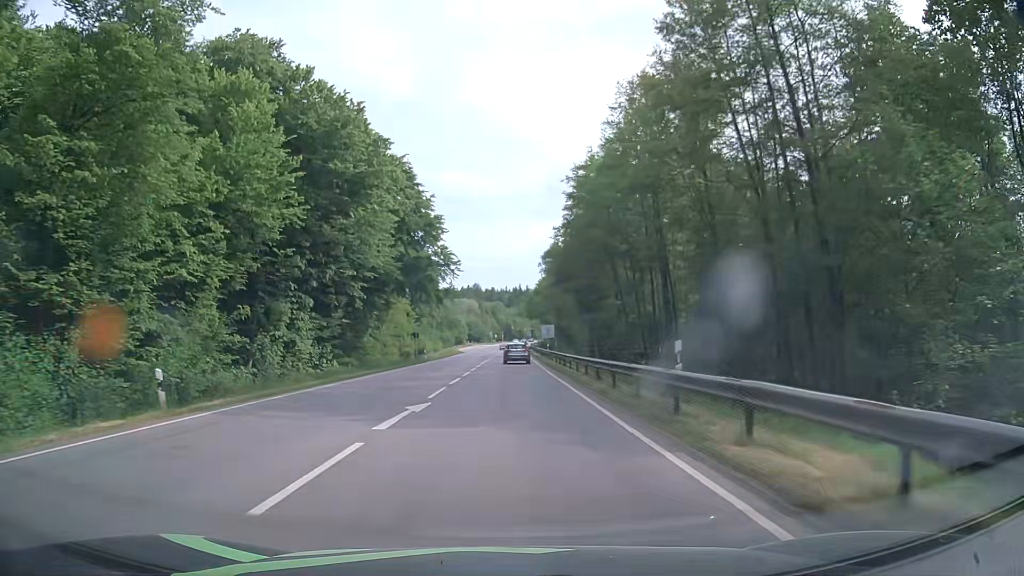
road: secondary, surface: asphalt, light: Day
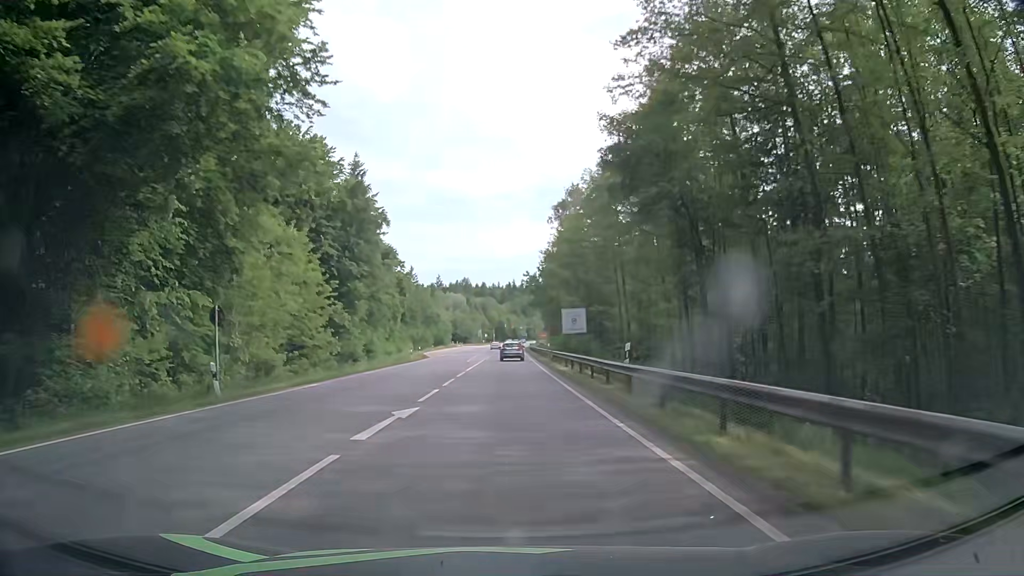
(+0.3, +43.1) m; +1°
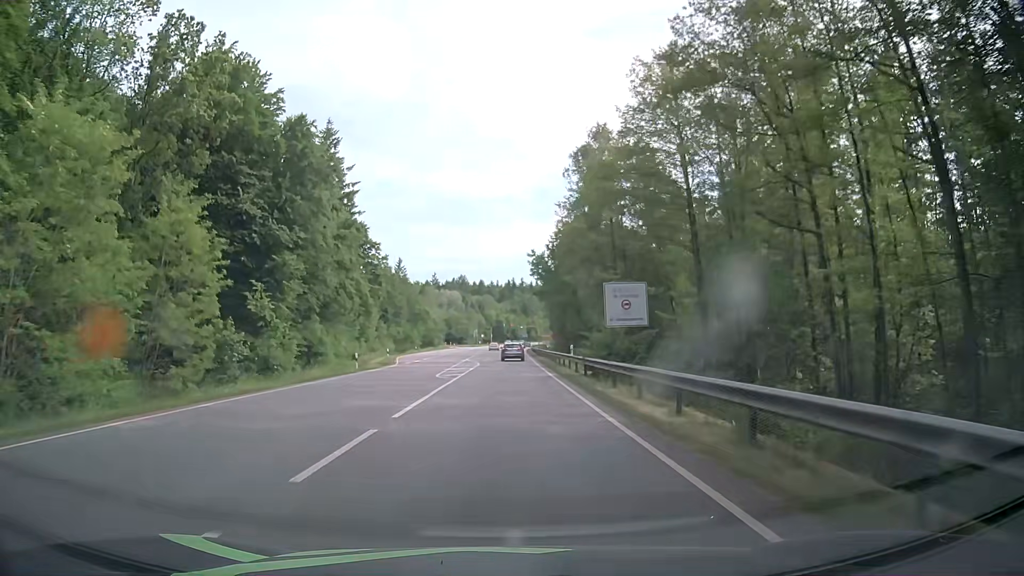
(-0.1, +21.5) m; 0°
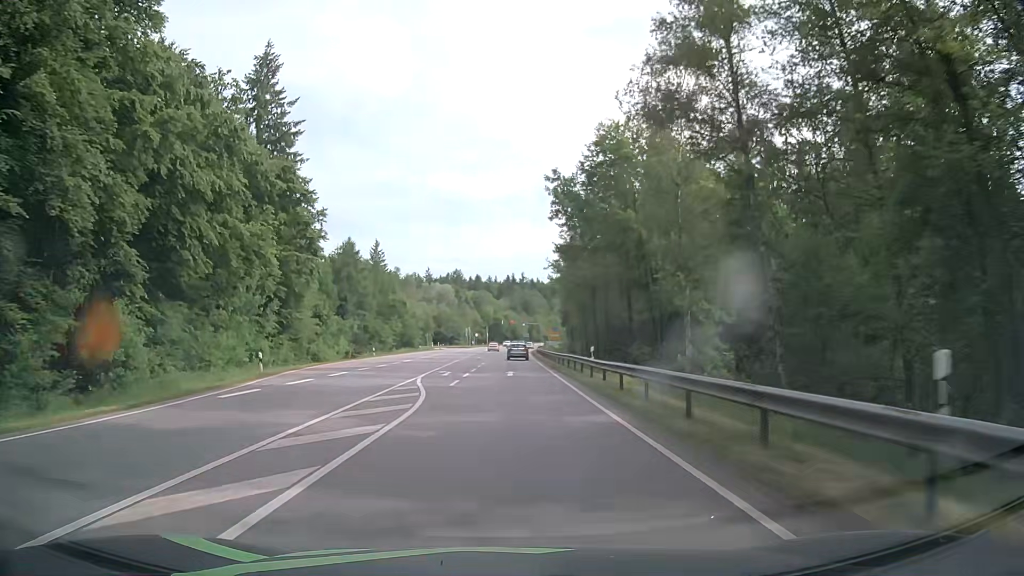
(0.0, +32.2) m; 0°
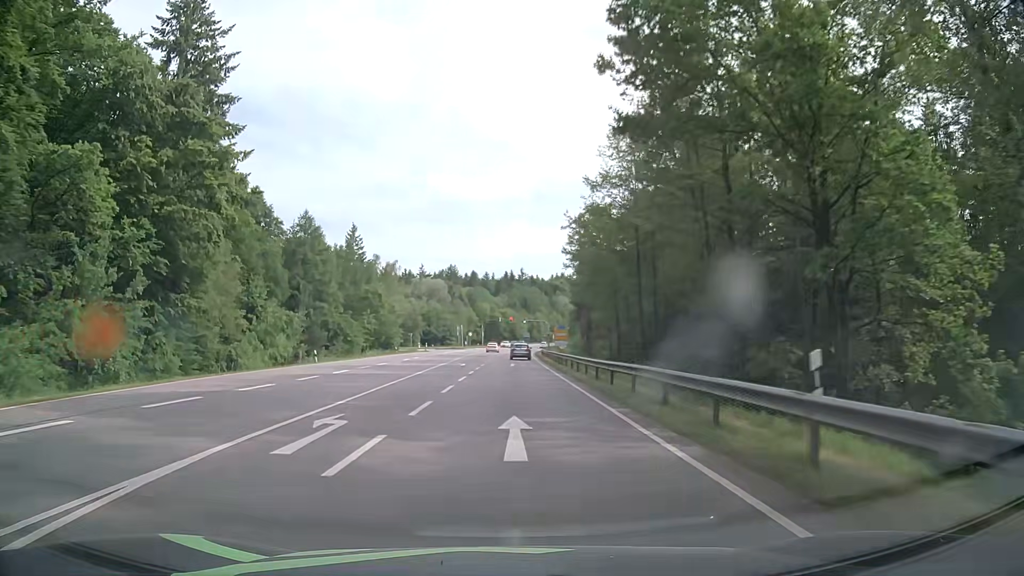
(0.0, +21.5) m; 0°
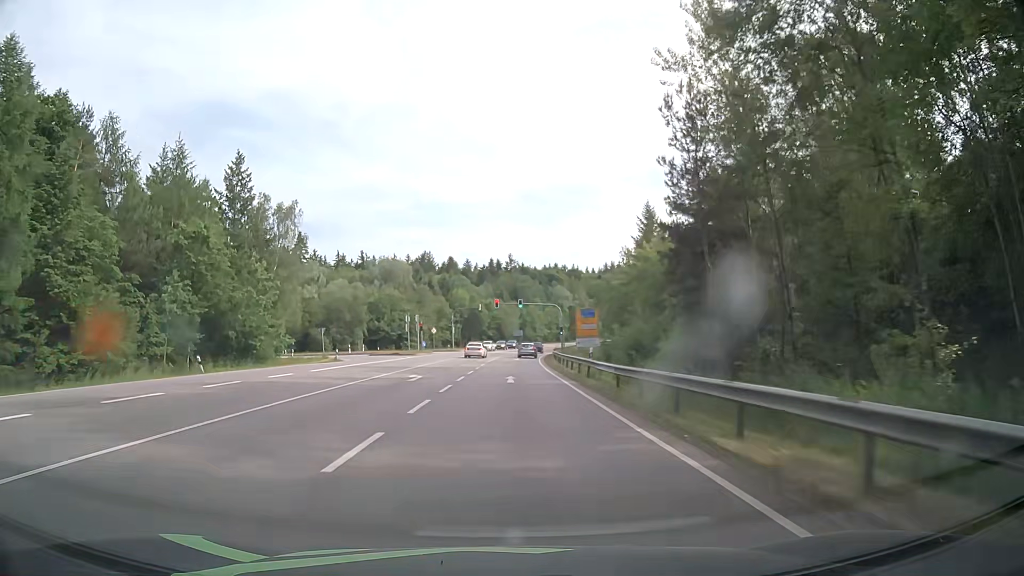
(+0.8, +53.6) m; +1°
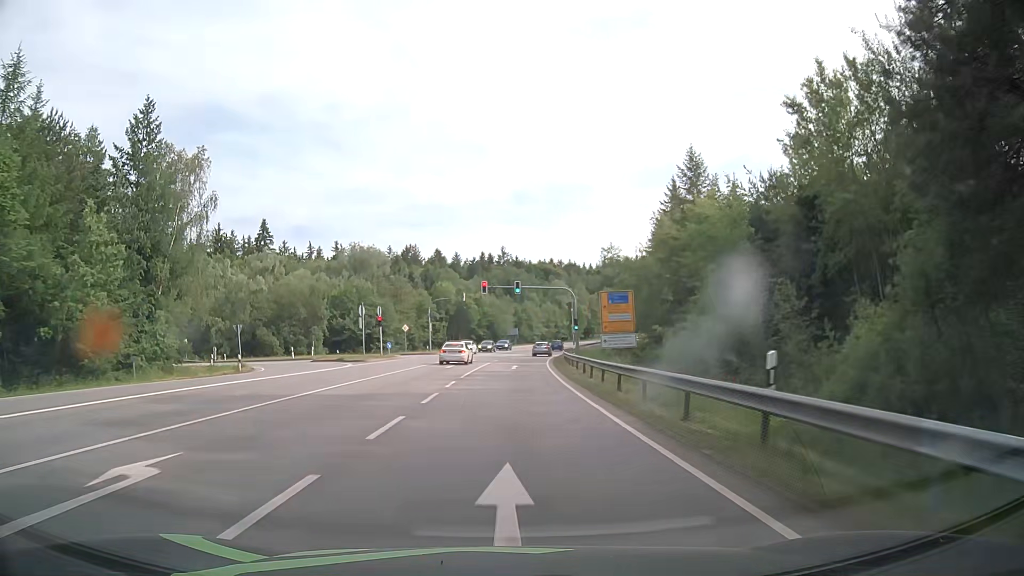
(+0.1, +21.5) m; 0°
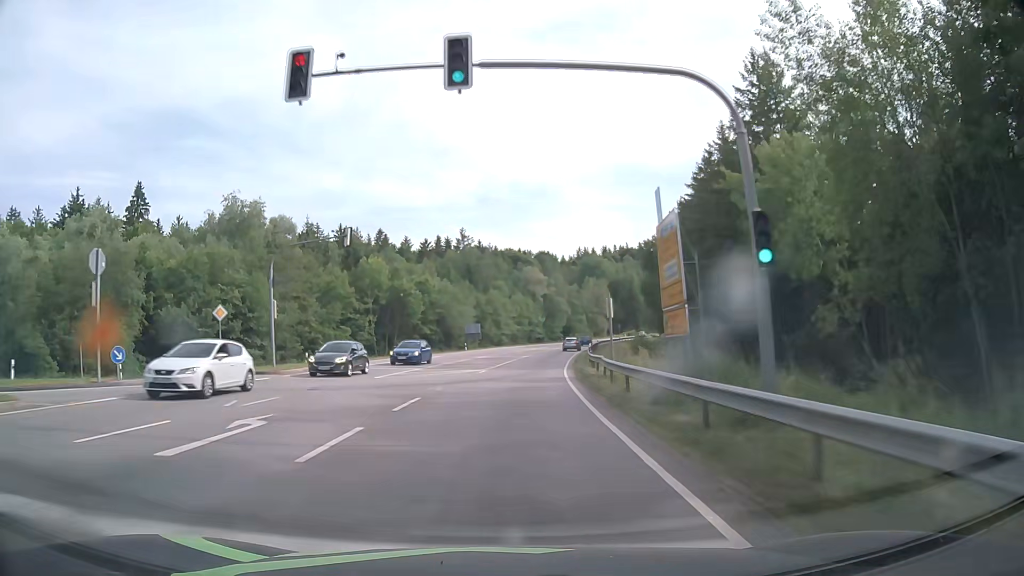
(+1.1, +42.9) m; +3°
(0, +10) (0, +20) (+1, +30) (+2, +40) (+2, +50) (+4, +60) (+5, +70) (+7, +80) (+9, +89) (+11, +99) m
